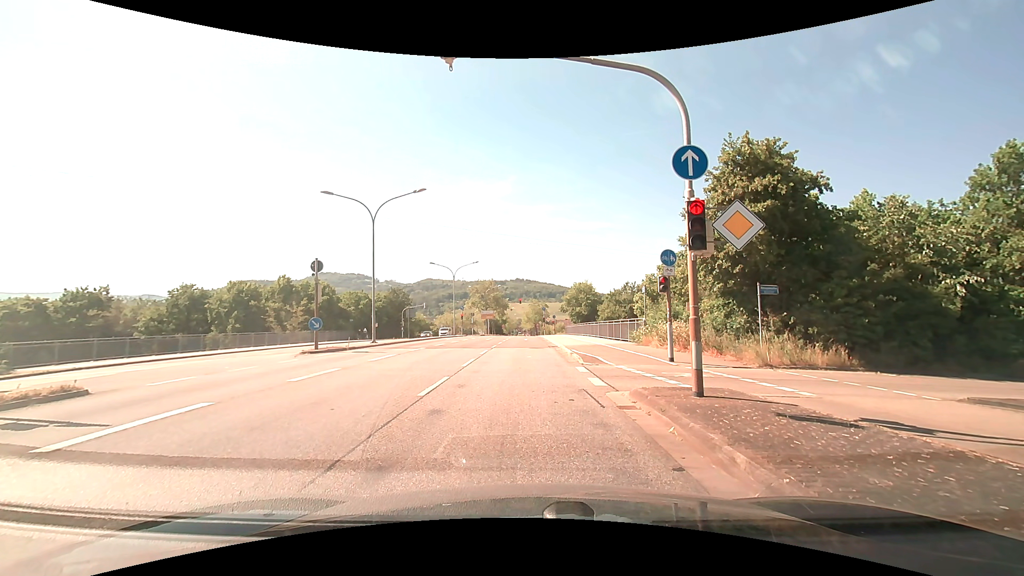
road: primary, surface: asphalt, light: Day
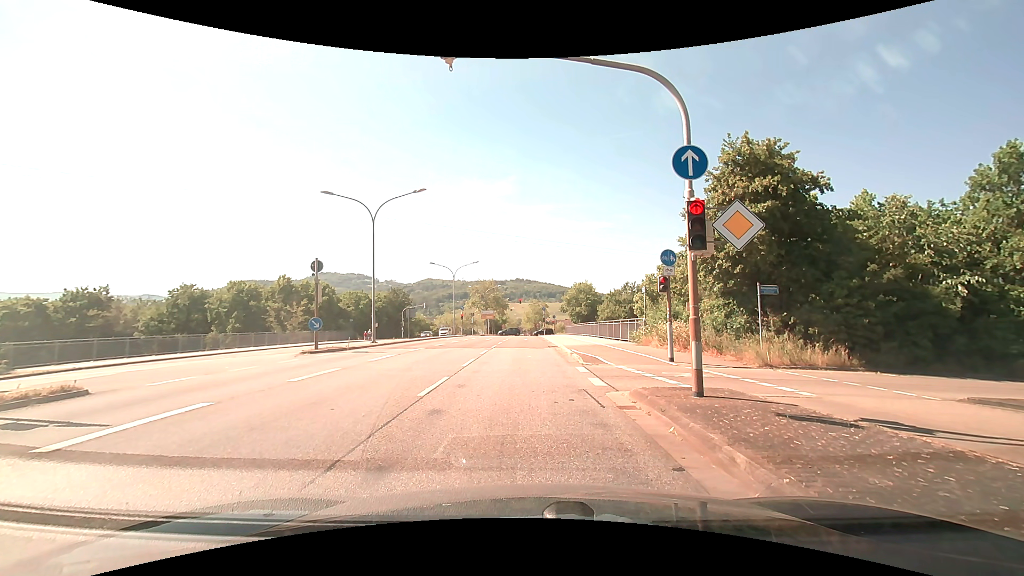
(0.0, 0.0) m; 0°
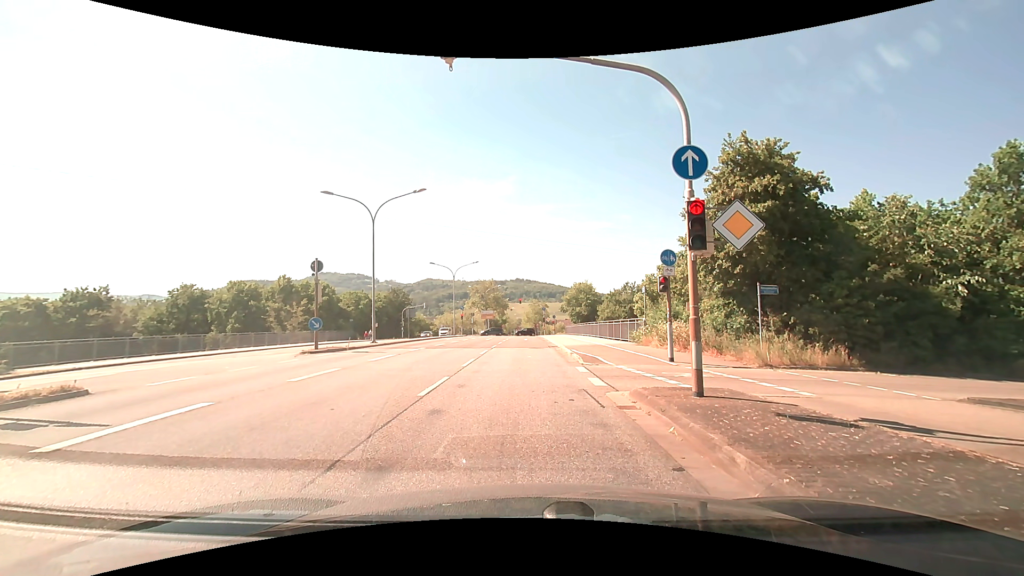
(0.0, 0.0) m; 0°
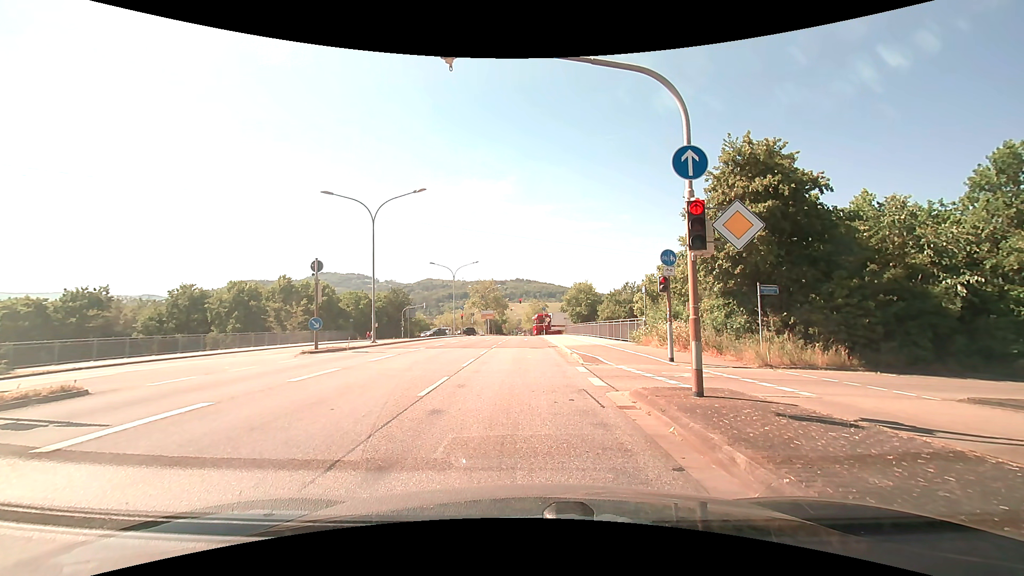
(0.0, 0.0) m; 0°
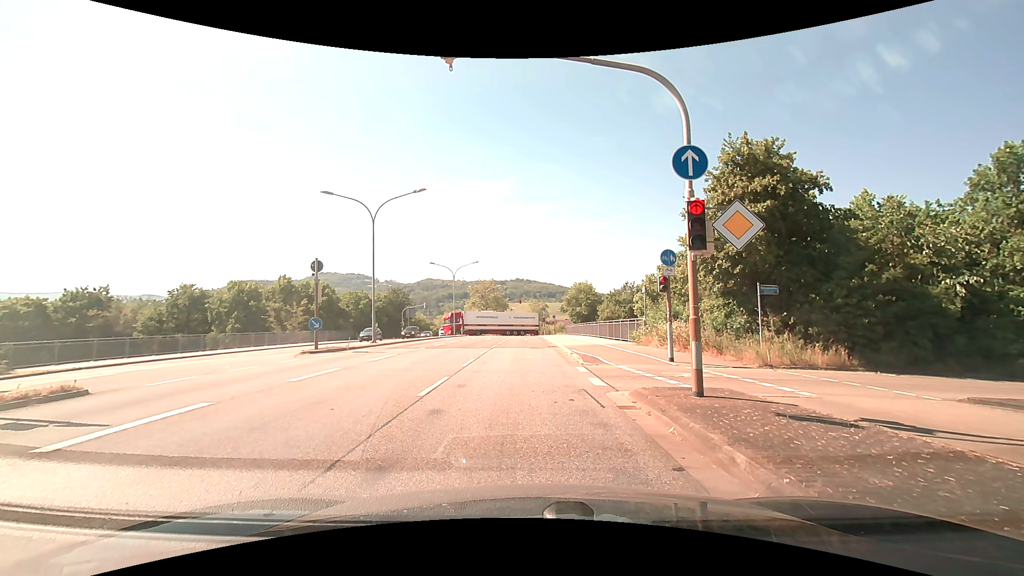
(0.0, 0.0) m; 0°
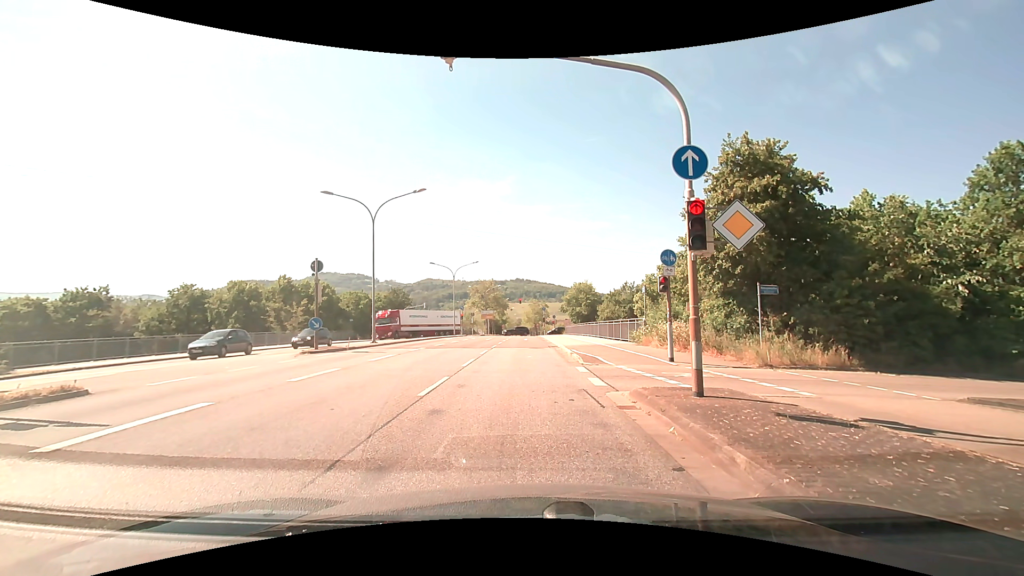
(0.0, 0.0) m; 0°
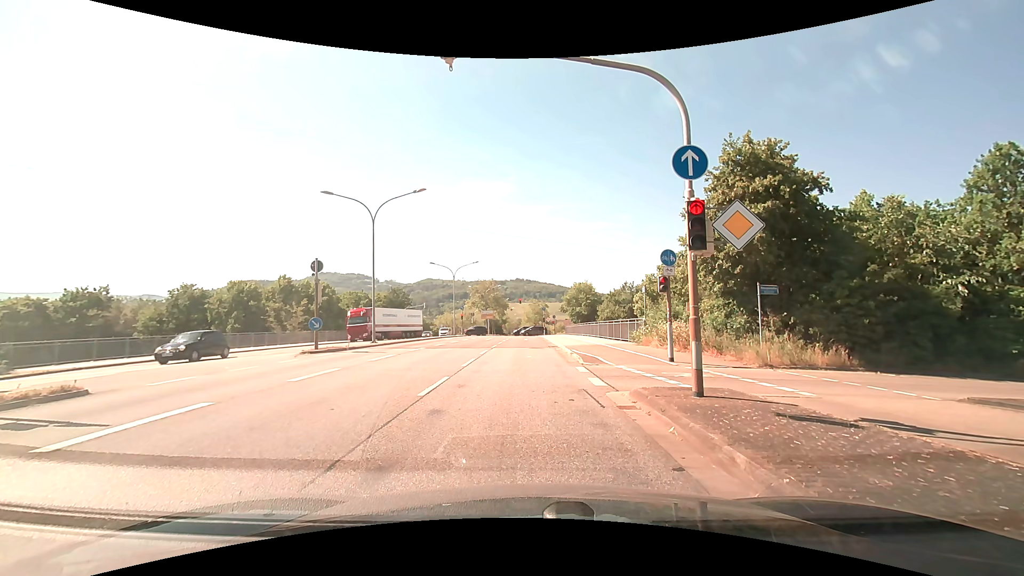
(0.0, 0.0) m; 0°
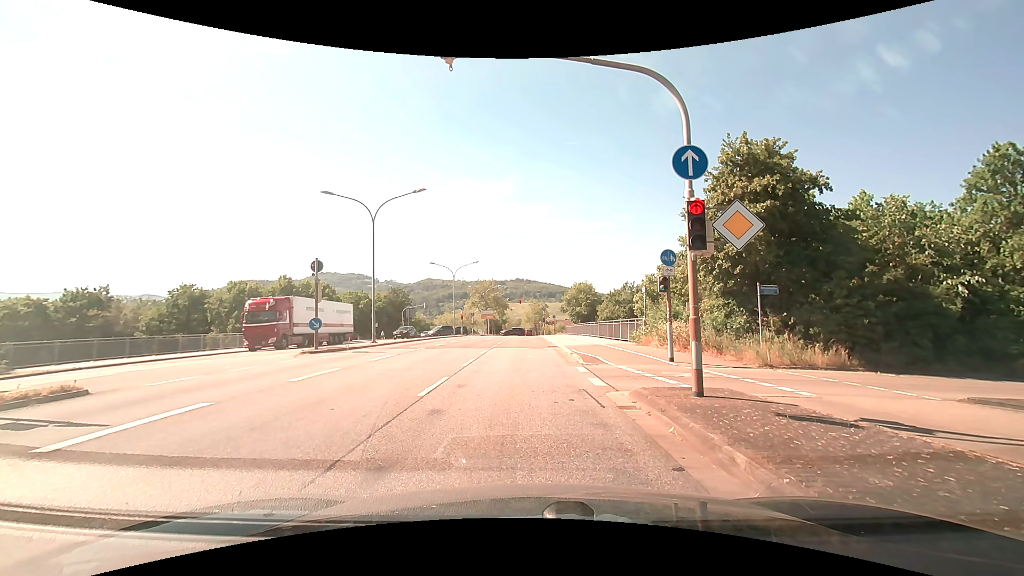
(0.0, 0.0) m; 0°
(0, +10) (0, +20) (0, +30) (+1, +40) (+1, +50) (+1, +60) (+1, +70) (+1, +80) (+2, +90) (+2, +100) m
